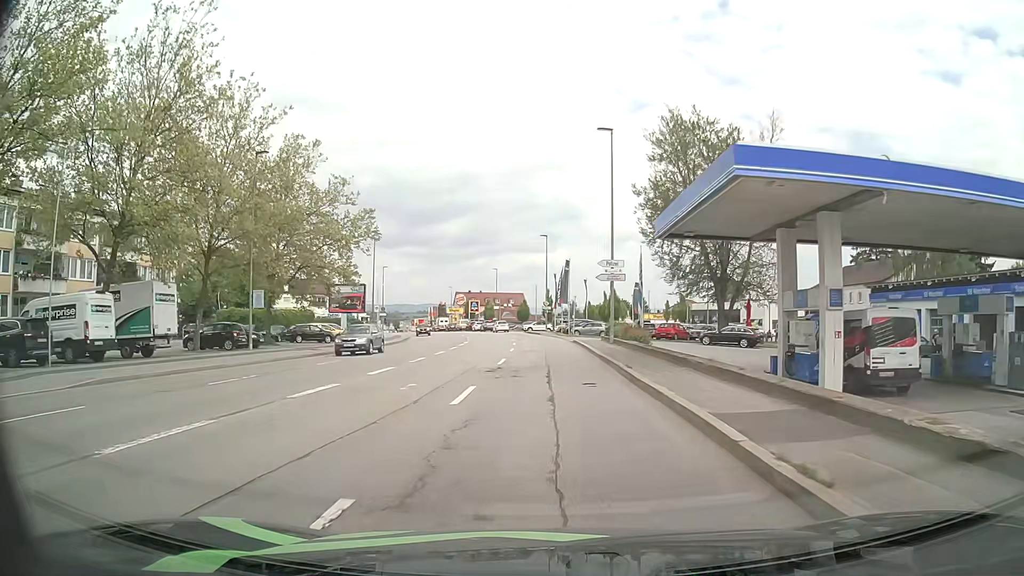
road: tertiary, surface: asphalt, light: Day
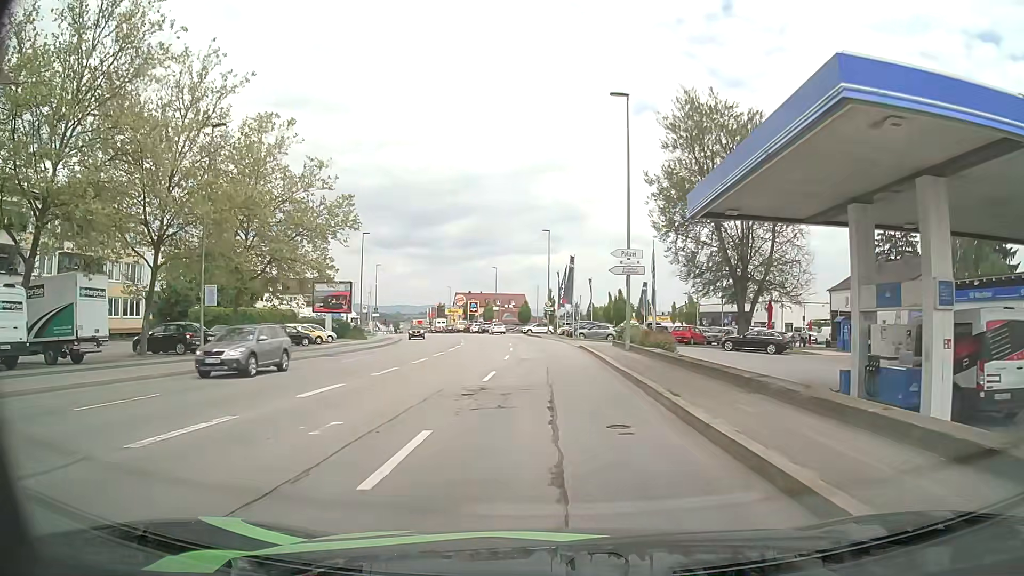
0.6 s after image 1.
(0.0, +5.5) m; +1°
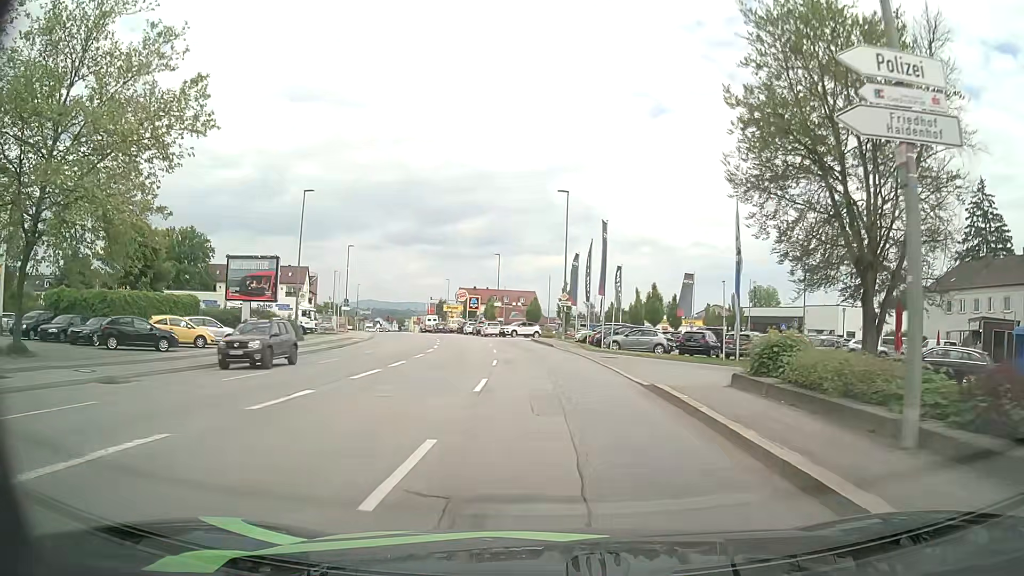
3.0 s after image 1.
(-0.3, +20.1) m; -2°
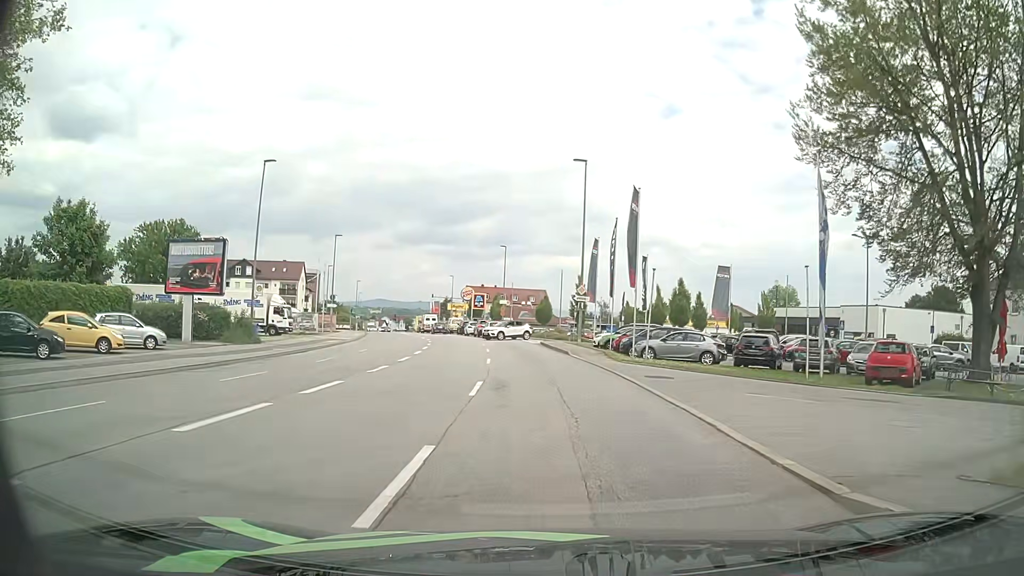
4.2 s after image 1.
(0.0, +8.9) m; -1°
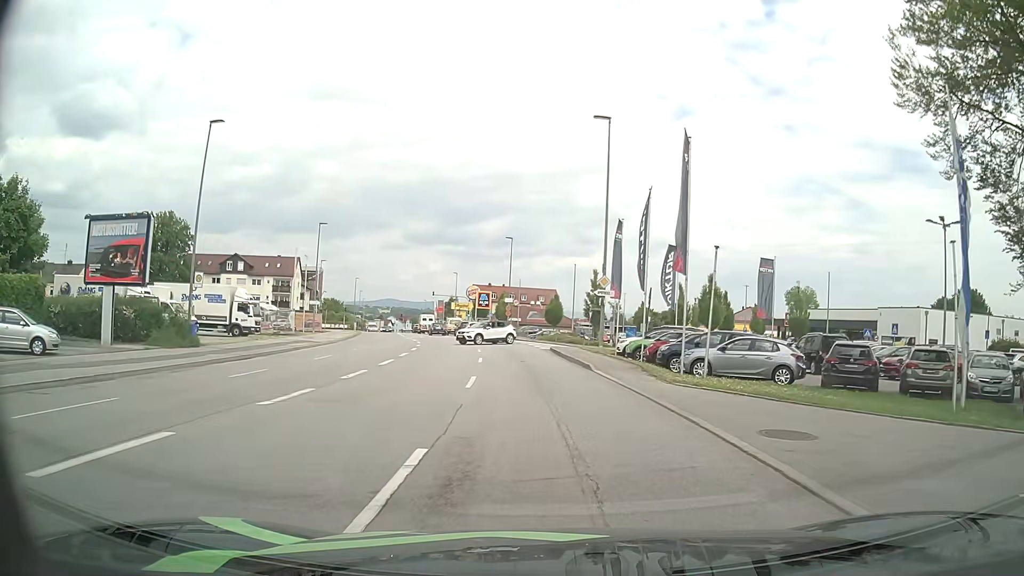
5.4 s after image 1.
(-0.1, +8.2) m; -1°
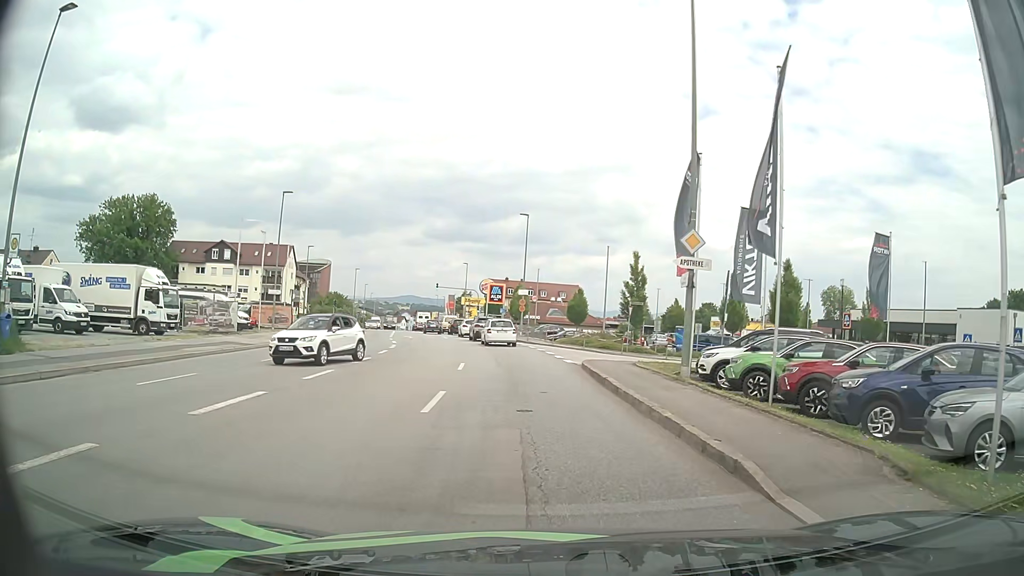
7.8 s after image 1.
(-0.1, +13.7) m; -1°
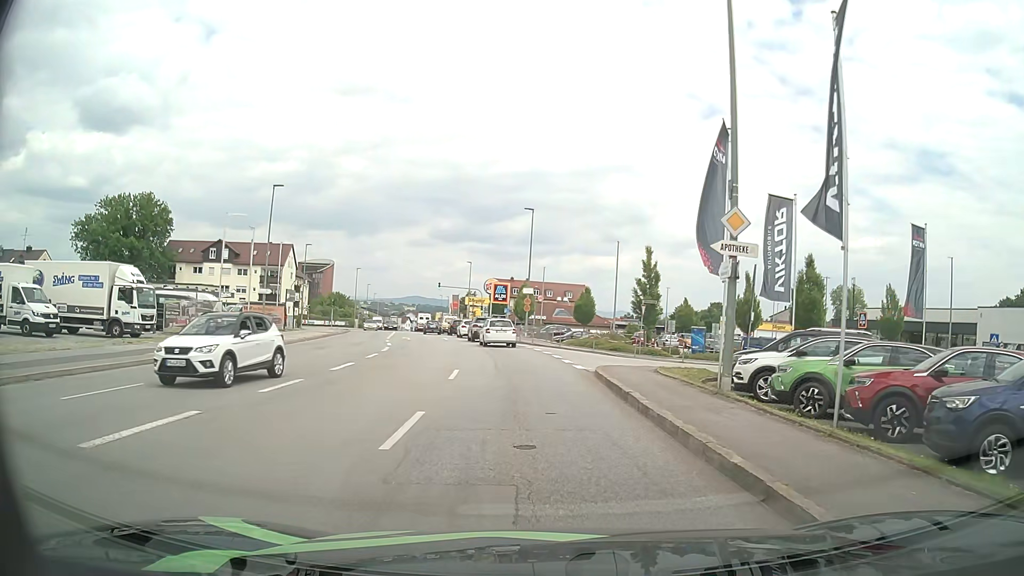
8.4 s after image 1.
(0.0, +2.9) m; -1°
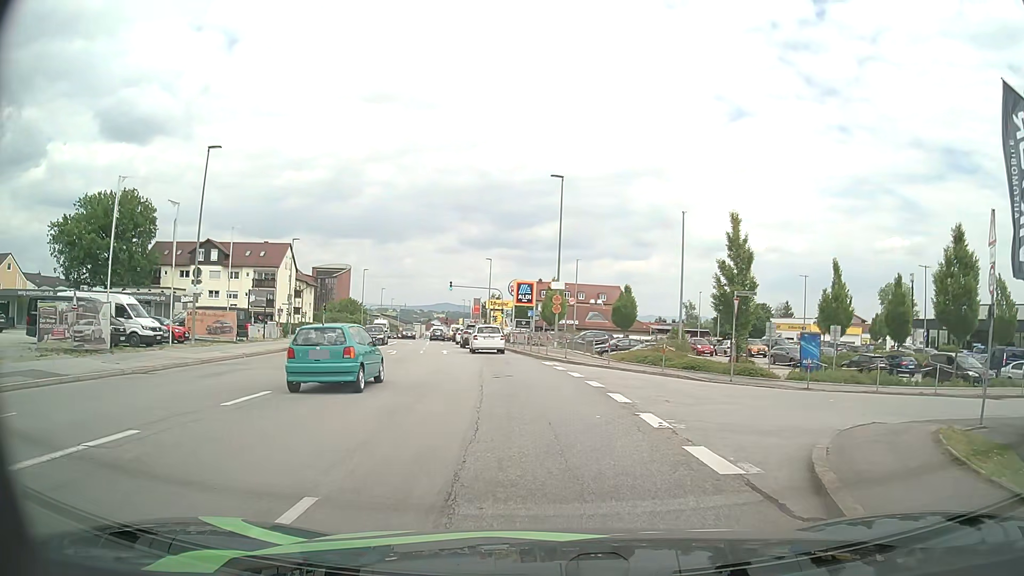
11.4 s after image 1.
(-0.3, +13.5) m; -3°
(0, +10) (-1, +20) (-2, +30) (-3, +40) (-5, +50) (-6, +60) (-8, +69) (-10, +79) (-11, +89) (-13, +99) m
